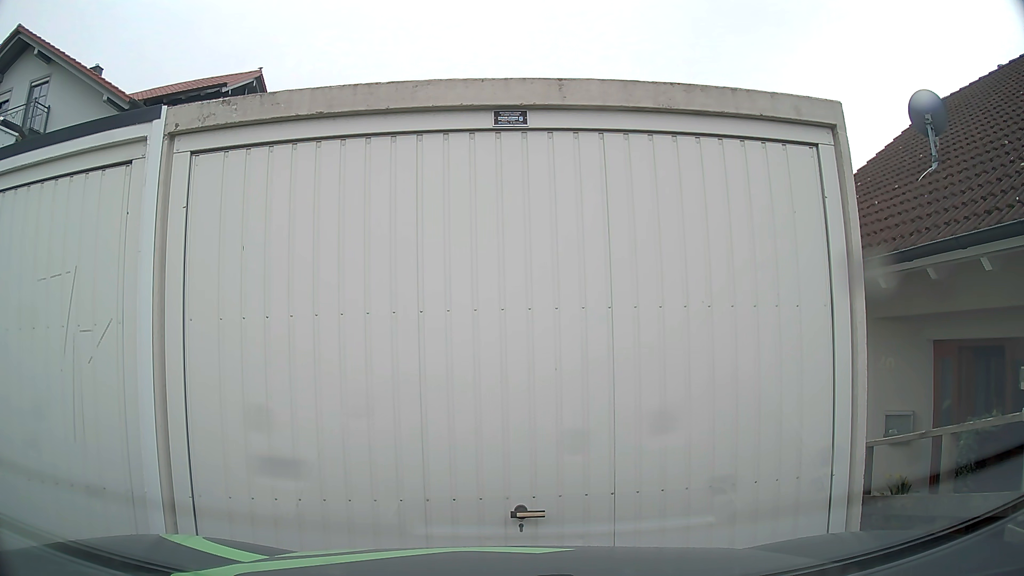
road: residential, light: Day
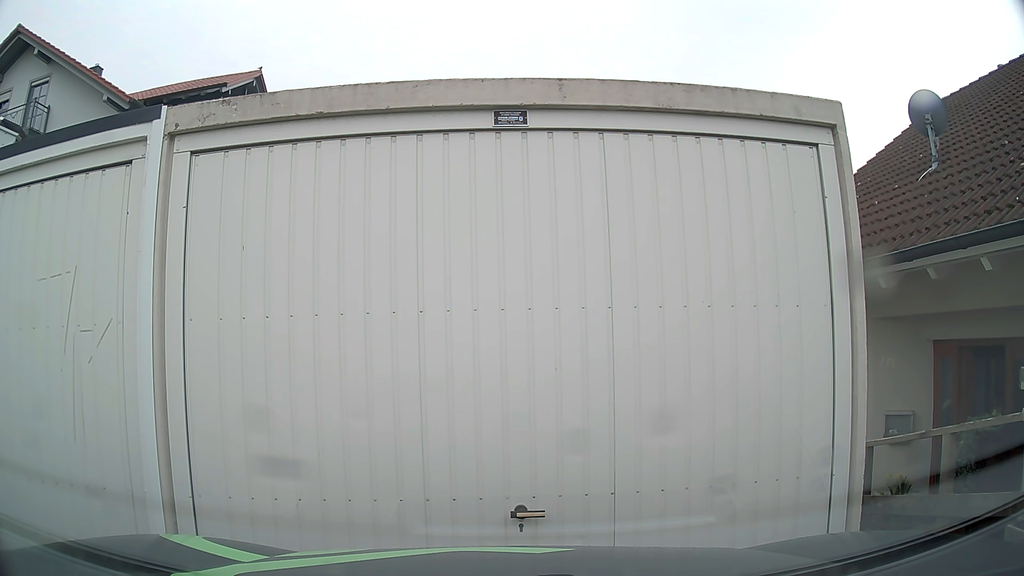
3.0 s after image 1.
(0.0, 0.0) m; 0°
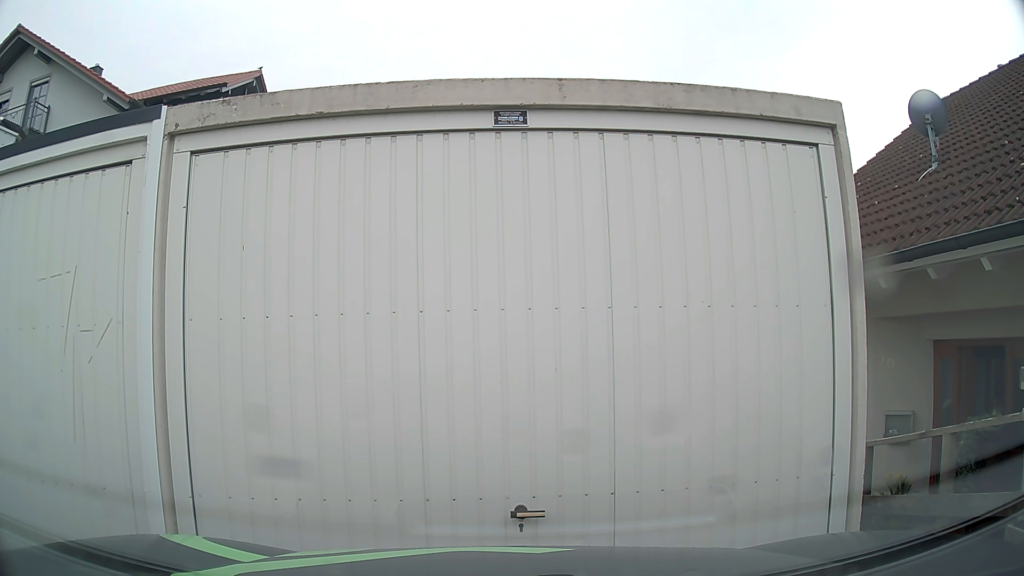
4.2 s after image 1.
(0.0, 0.0) m; 0°
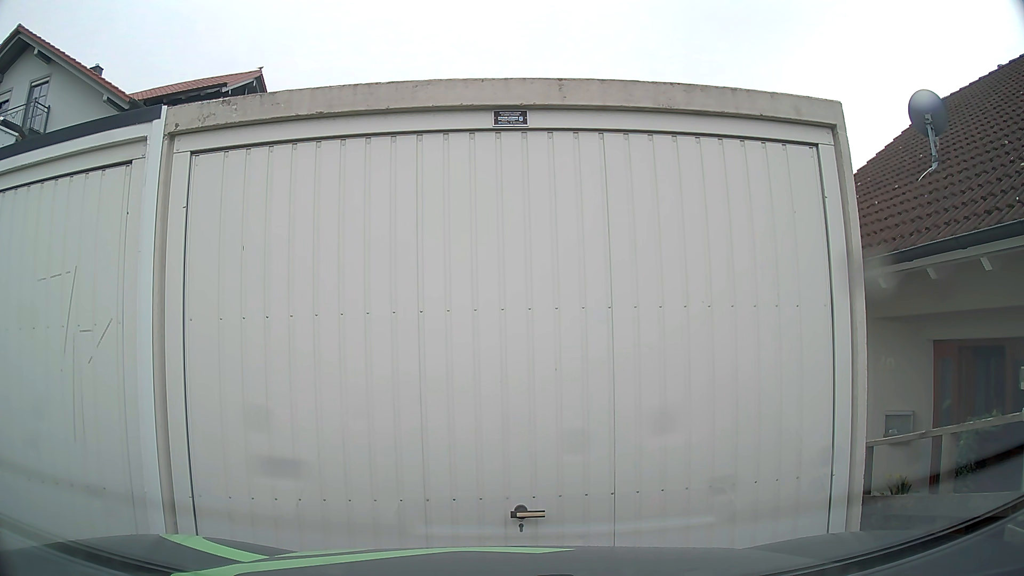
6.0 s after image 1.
(0.0, 0.0) m; 0°
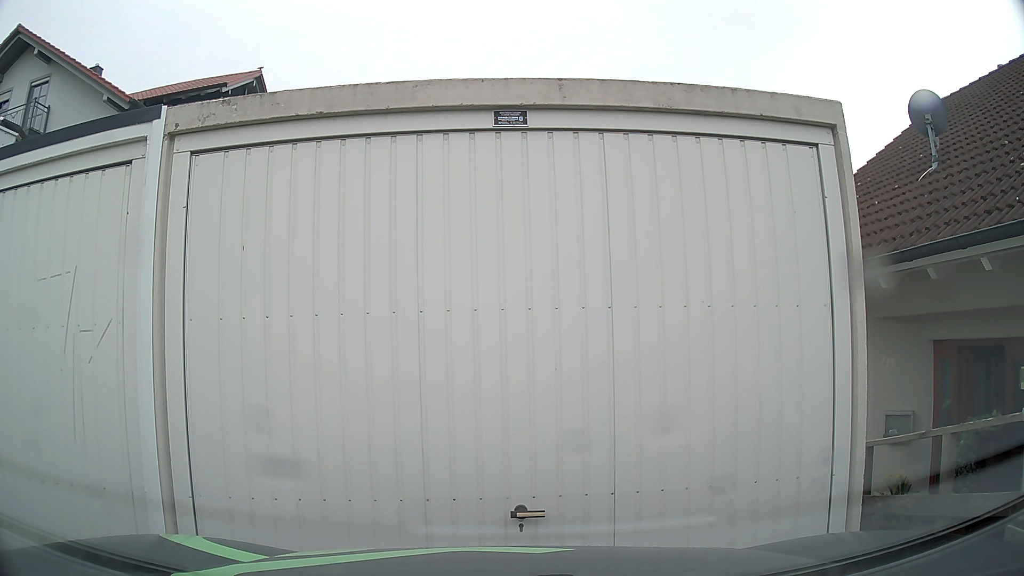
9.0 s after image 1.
(0.0, 0.0) m; 0°
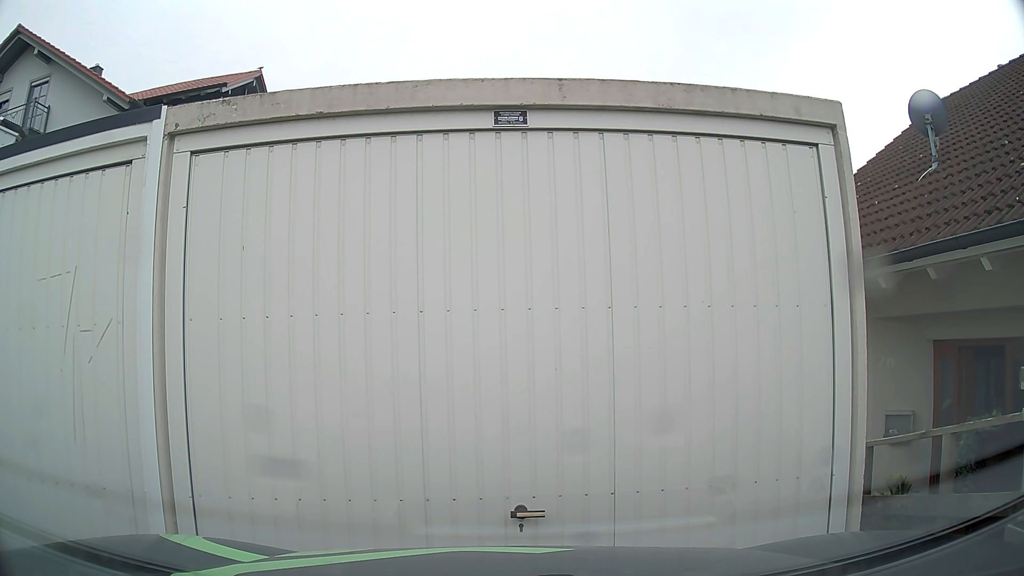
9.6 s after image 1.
(0.0, 0.0) m; 0°
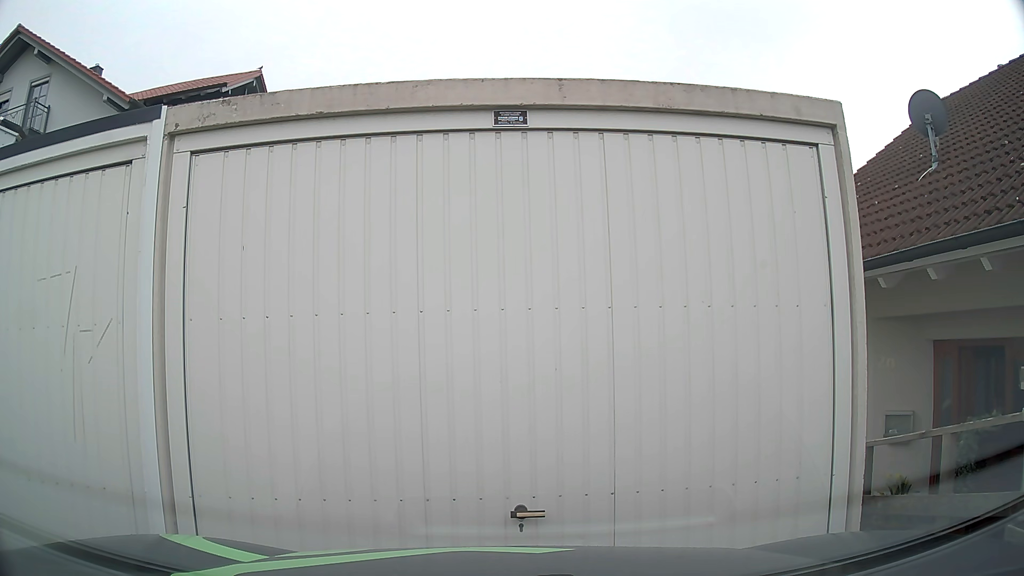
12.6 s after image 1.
(0.0, 0.0) m; 0°
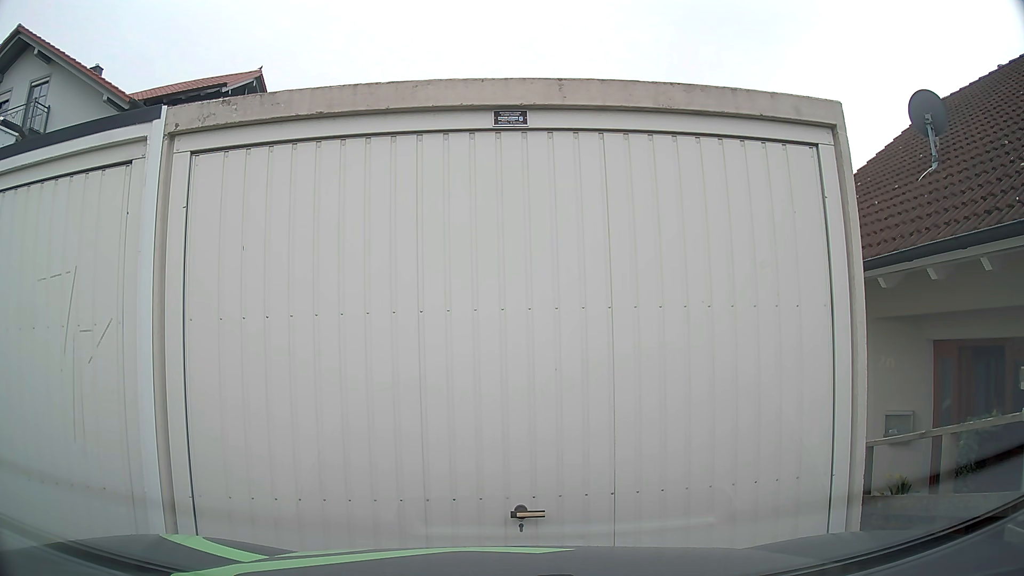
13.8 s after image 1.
(0.0, 0.0) m; 0°
